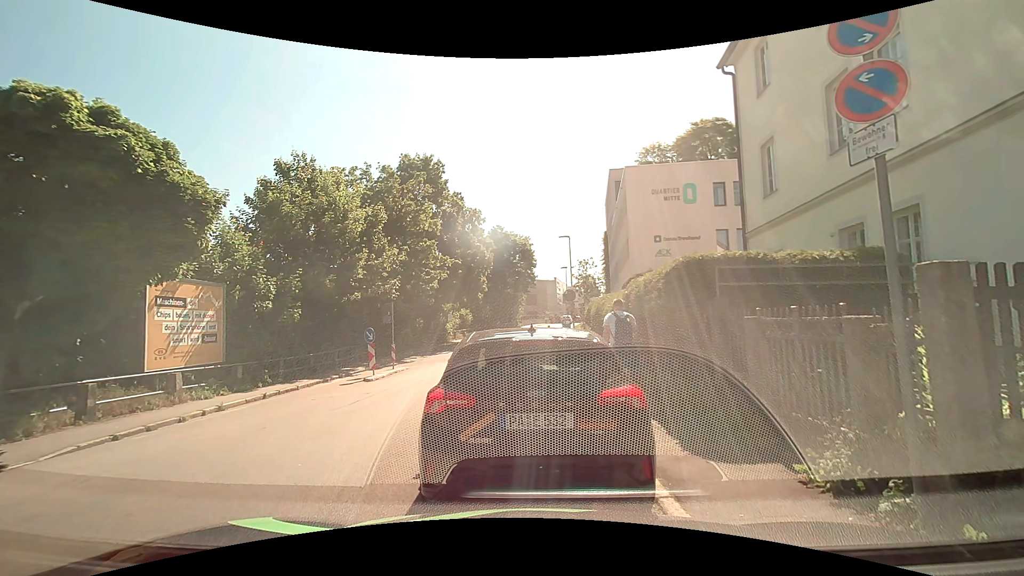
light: Day
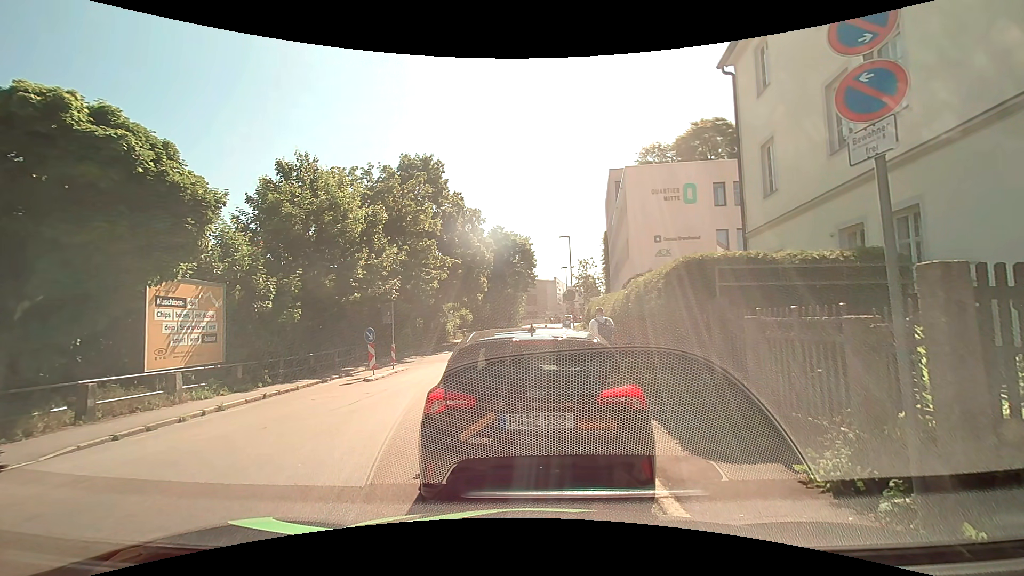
(0.0, 0.0) m; 0°
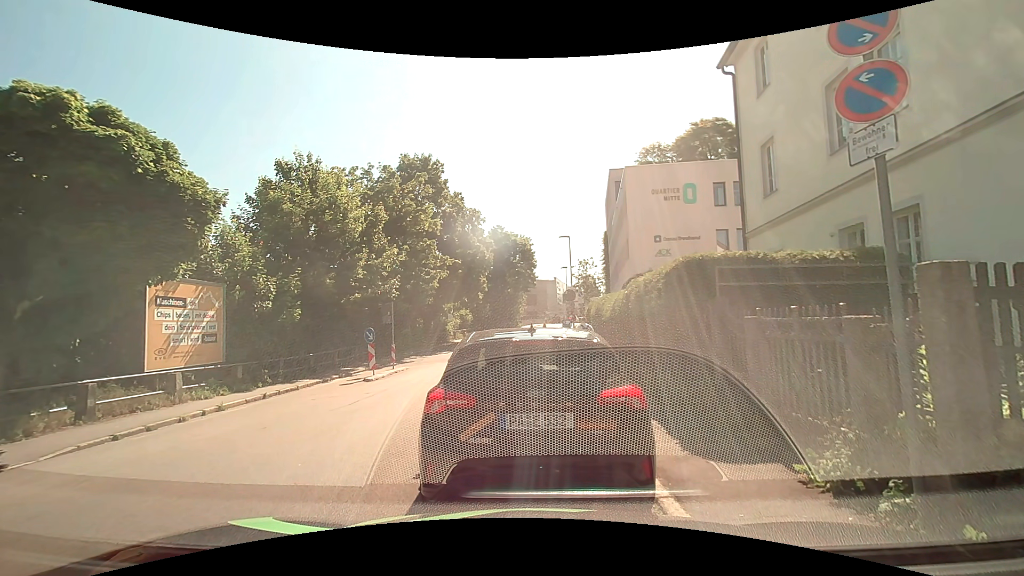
(0.0, 0.0) m; 0°
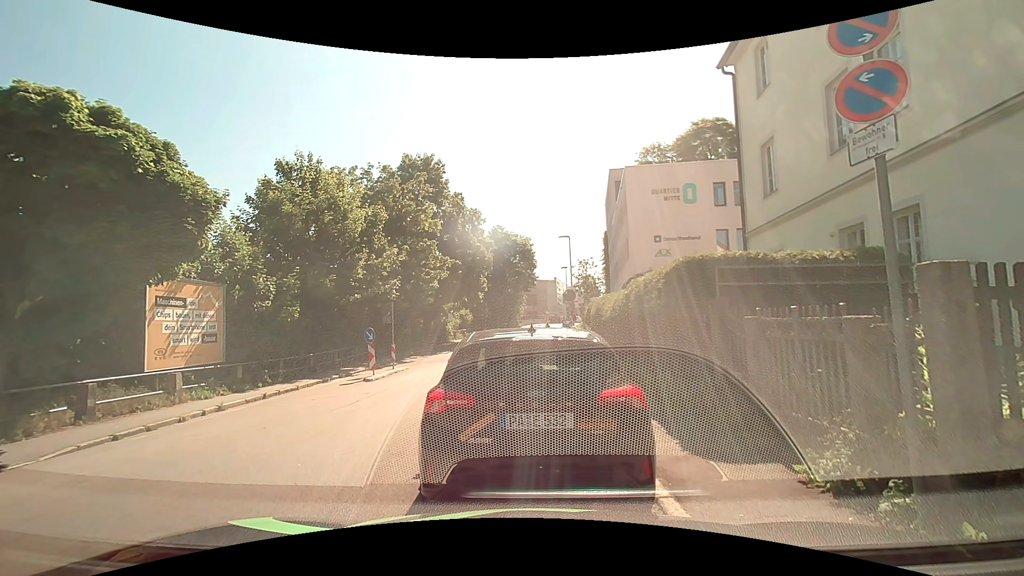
(0.0, 0.0) m; 0°
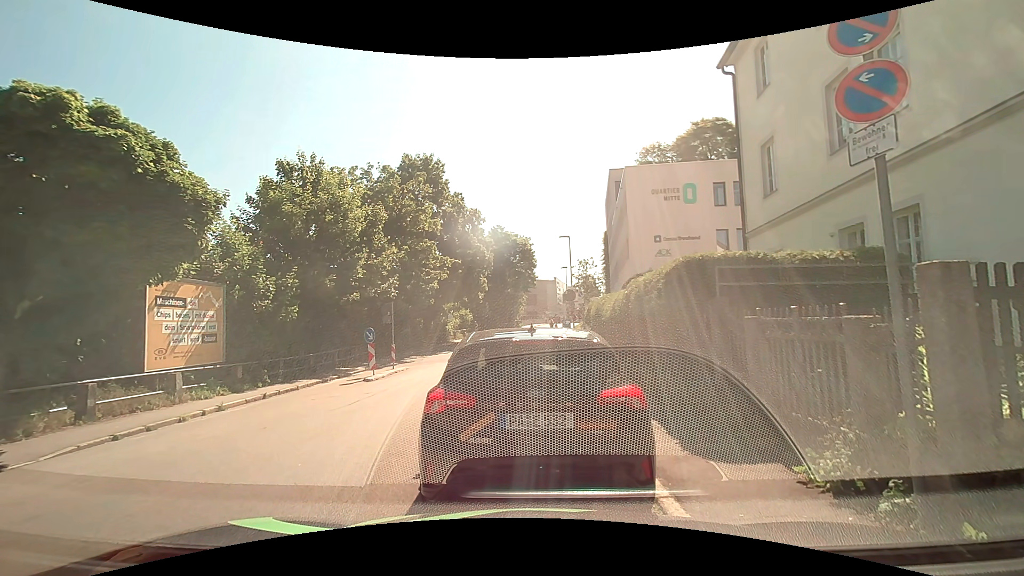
(0.0, 0.0) m; 0°
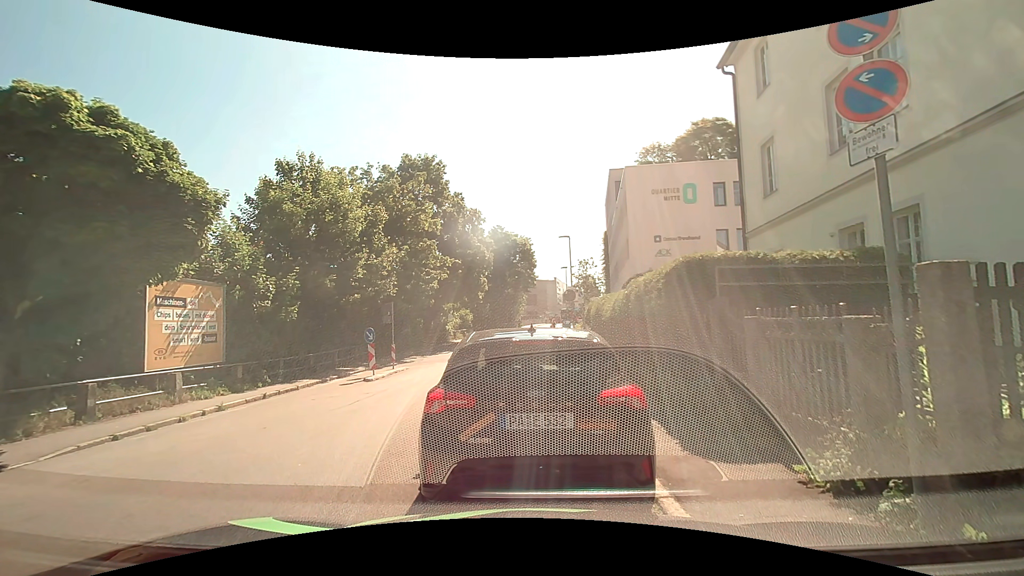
(0.0, 0.0) m; 0°
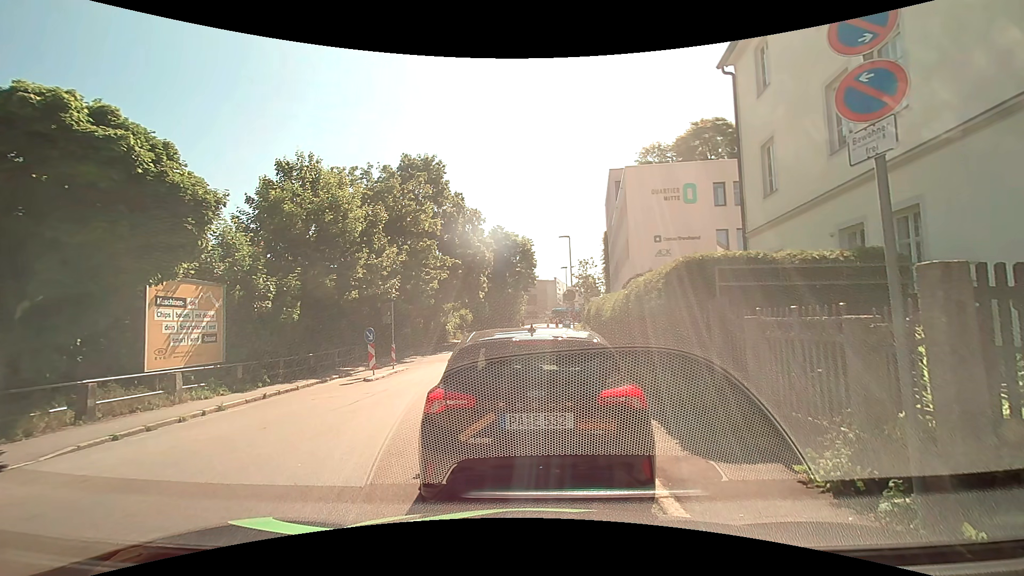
(0.0, 0.0) m; 0°
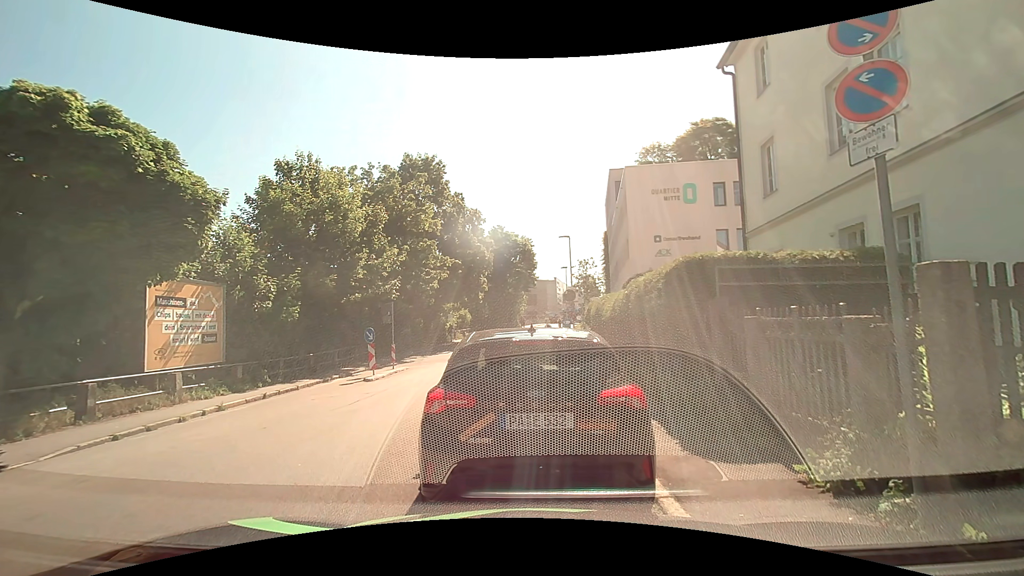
(0.0, 0.0) m; 0°
